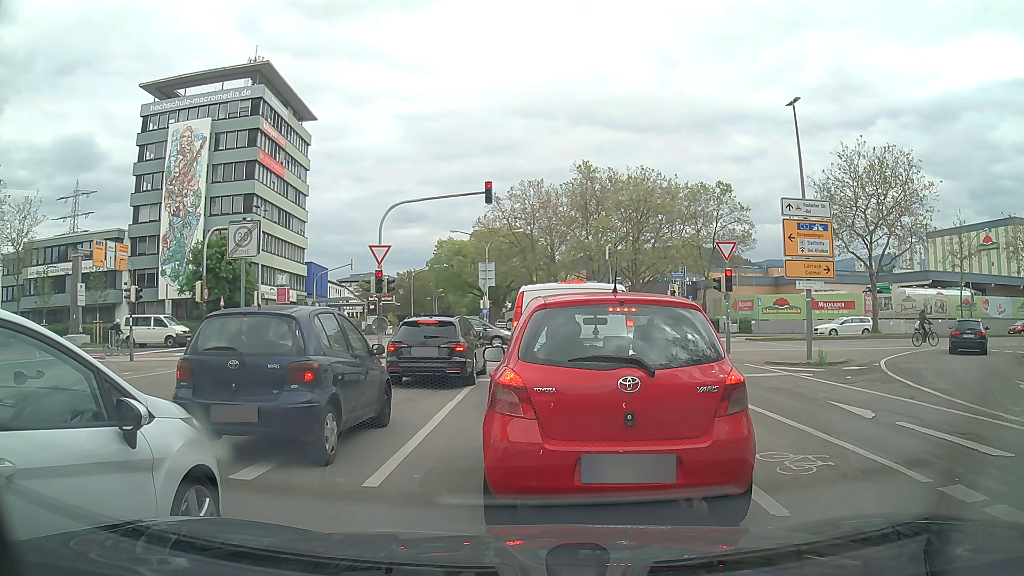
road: tertiary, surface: asphalt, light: Day
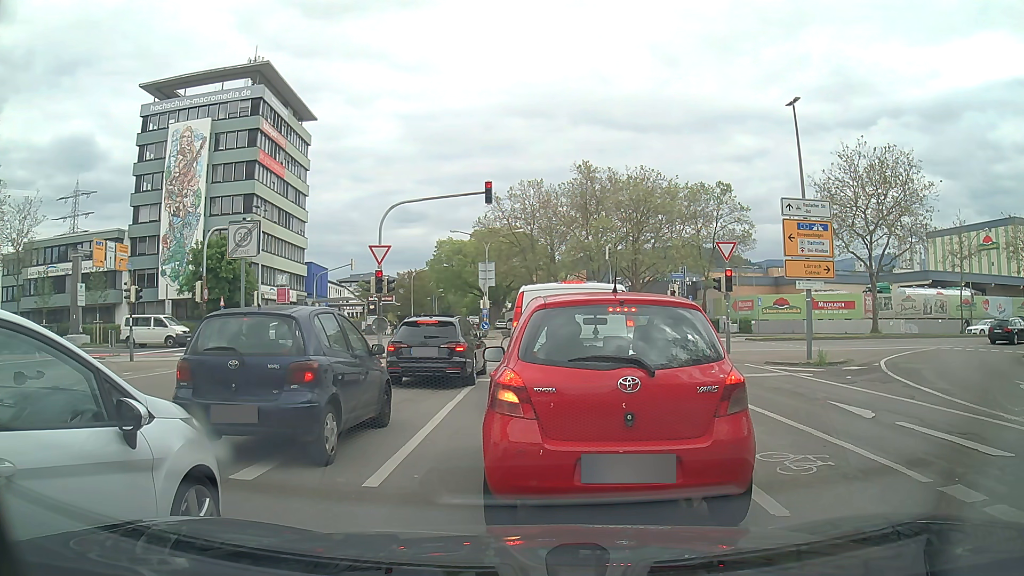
(0.0, 0.0) m; 0°
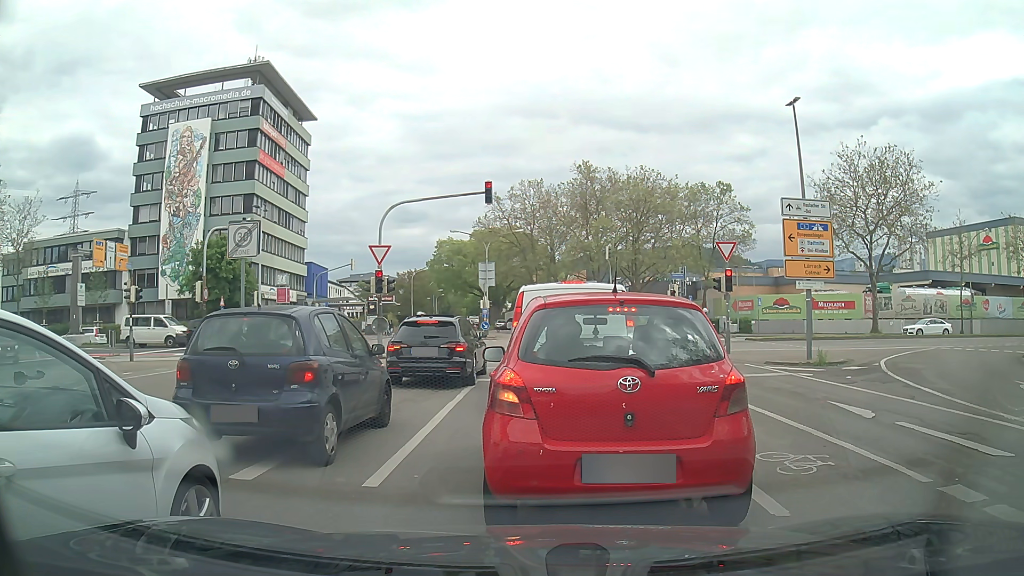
(0.0, 0.0) m; 0°
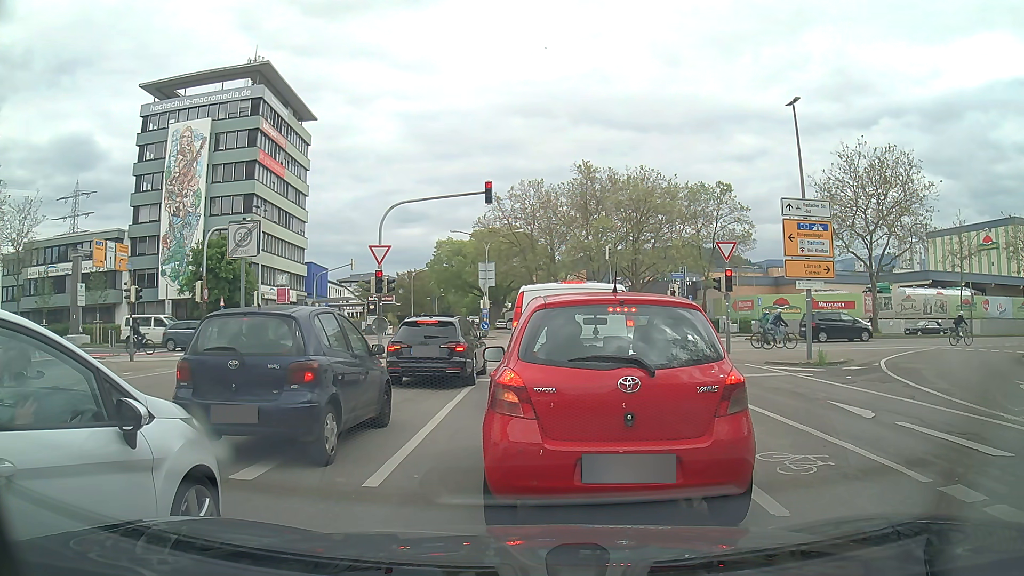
(0.0, 0.0) m; 0°
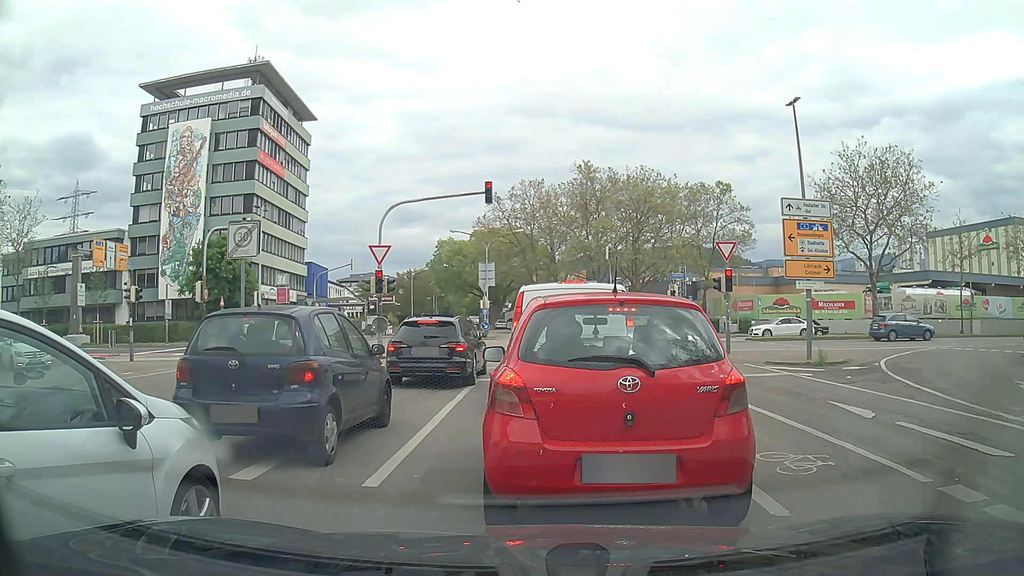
(0.0, 0.0) m; 0°
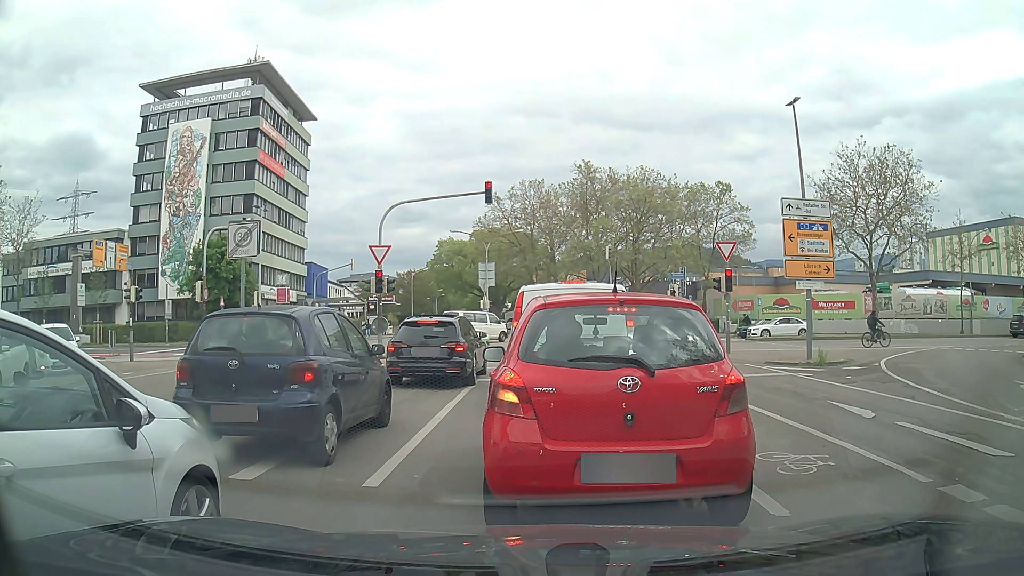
(0.0, 0.0) m; 0°
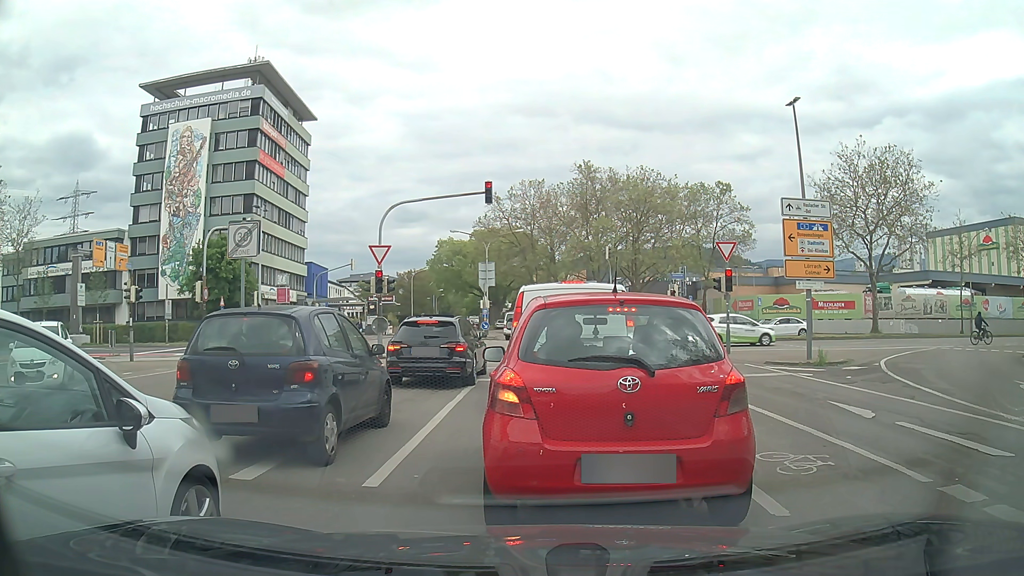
(0.0, 0.0) m; 0°
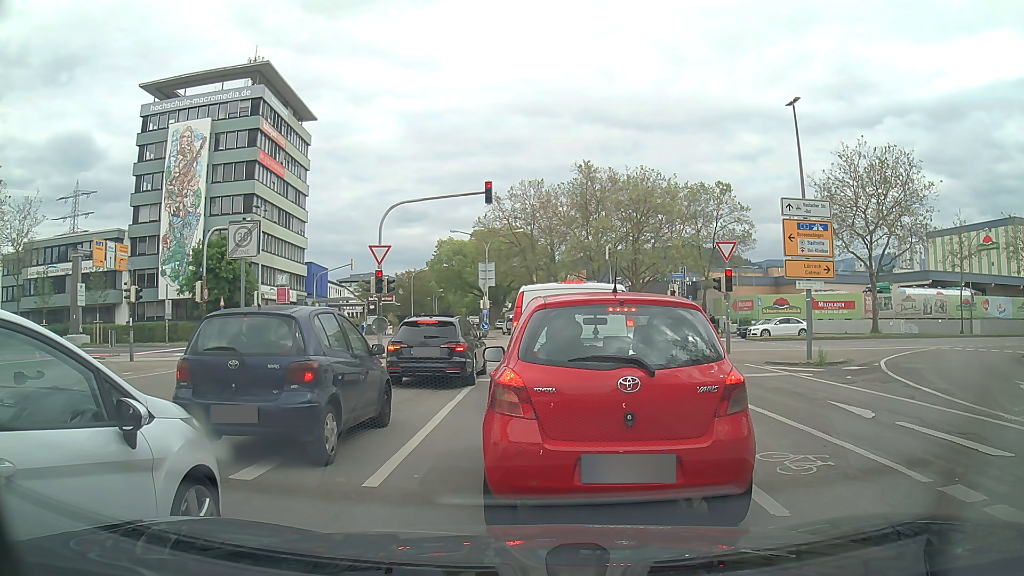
(0.0, 0.0) m; 0°
(+1, +10) (+2, +20) (+2, +30) (0, +40) (-7, +46) (-17, +48) (-27, +48) (-37, +48) (-47, +48) (-57, +48) m
